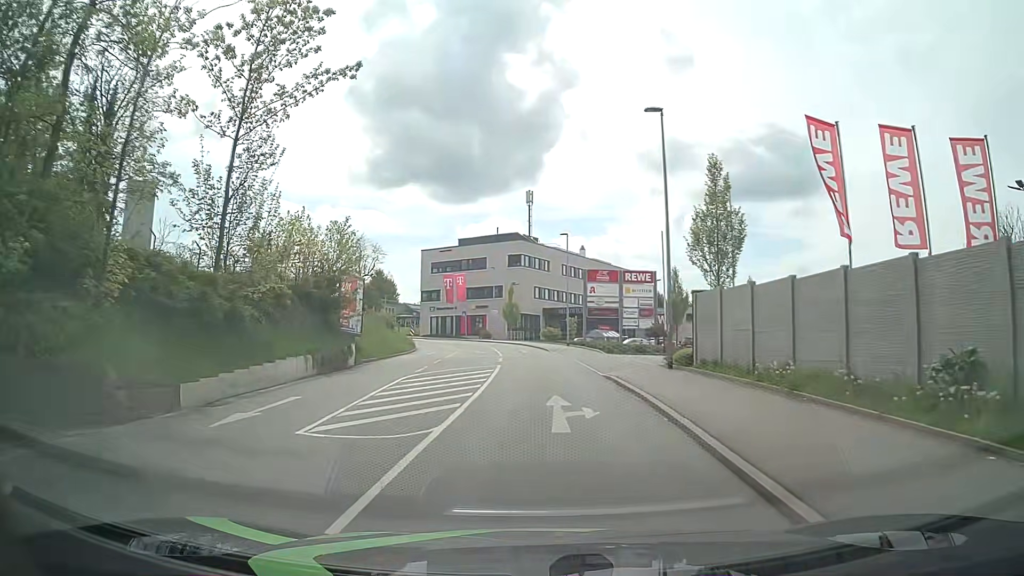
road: tertiary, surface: asphalt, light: Day
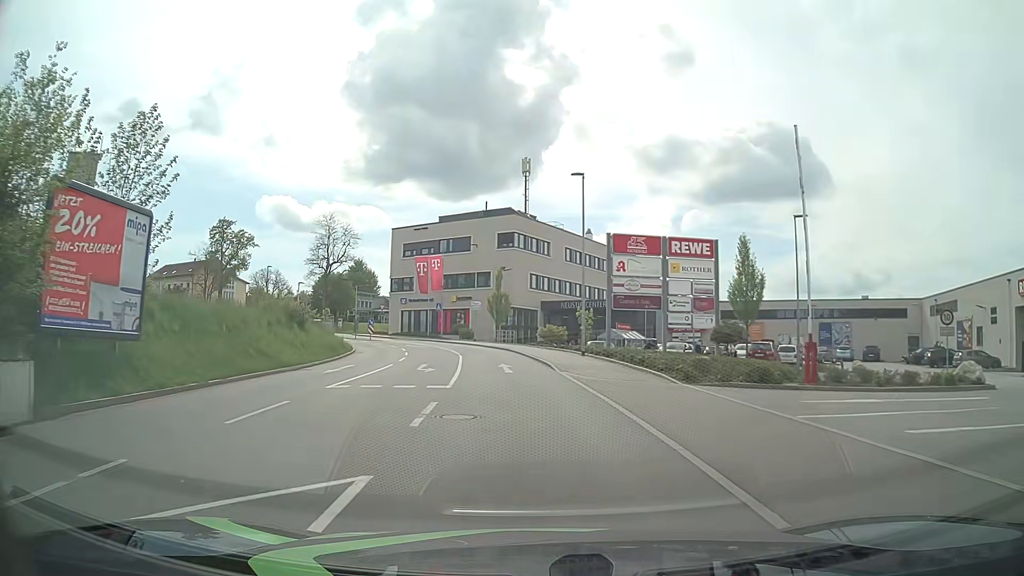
(+0.2, +19.2) m; +1°
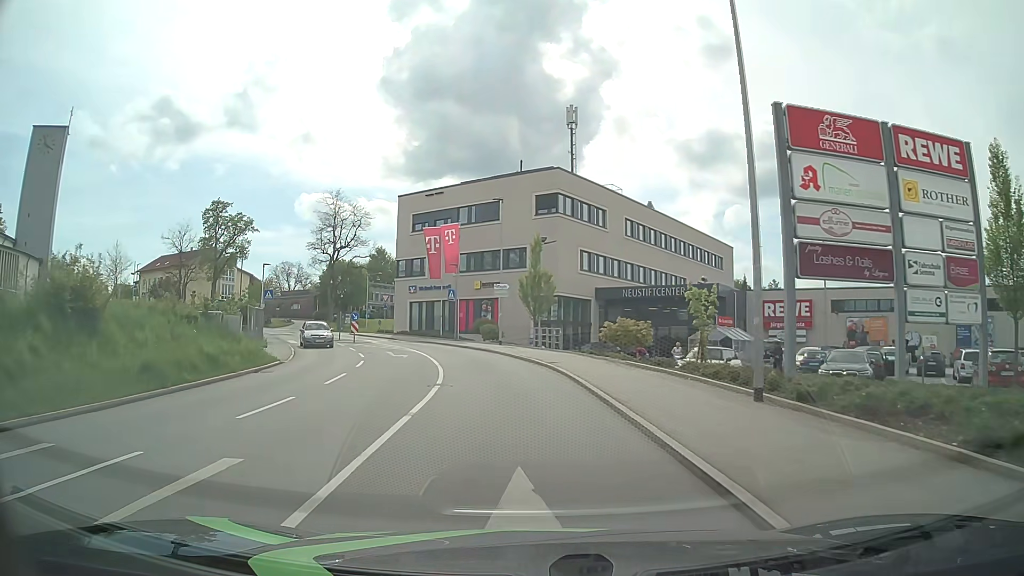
(-0.7, +19.2) m; -5°
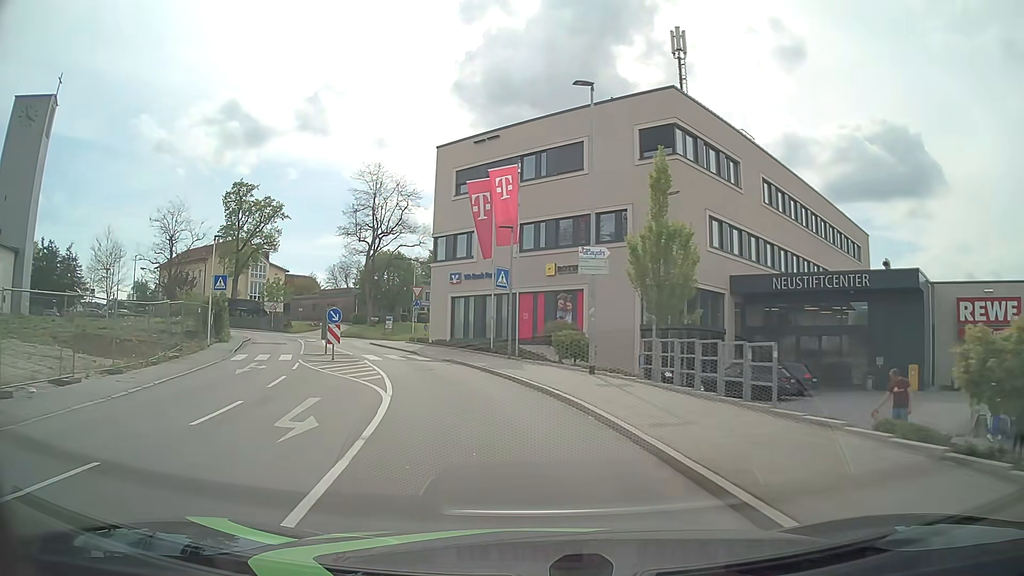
(-0.9, +19.3) m; -6°
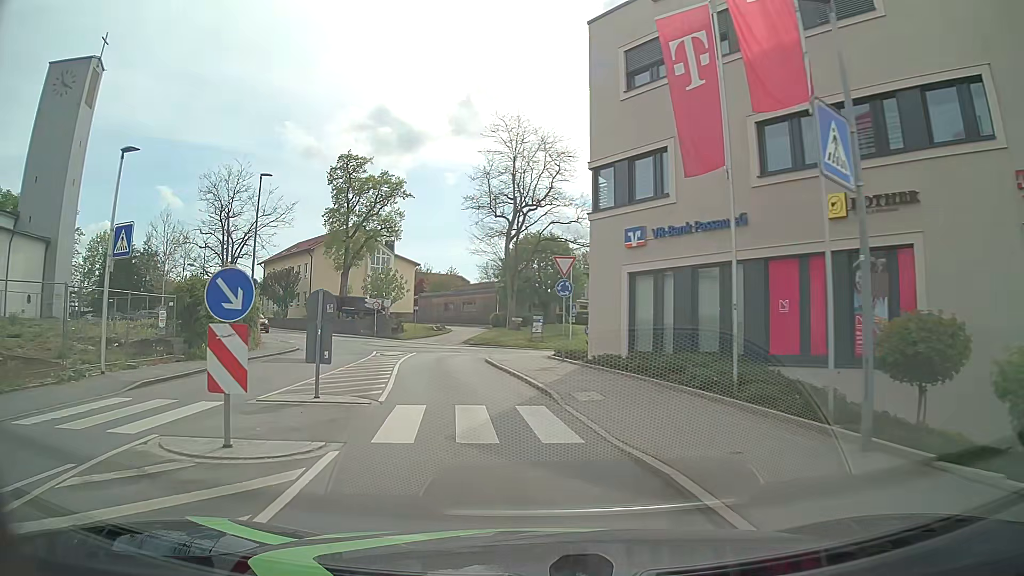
(-2.2, +19.1) m; -15°
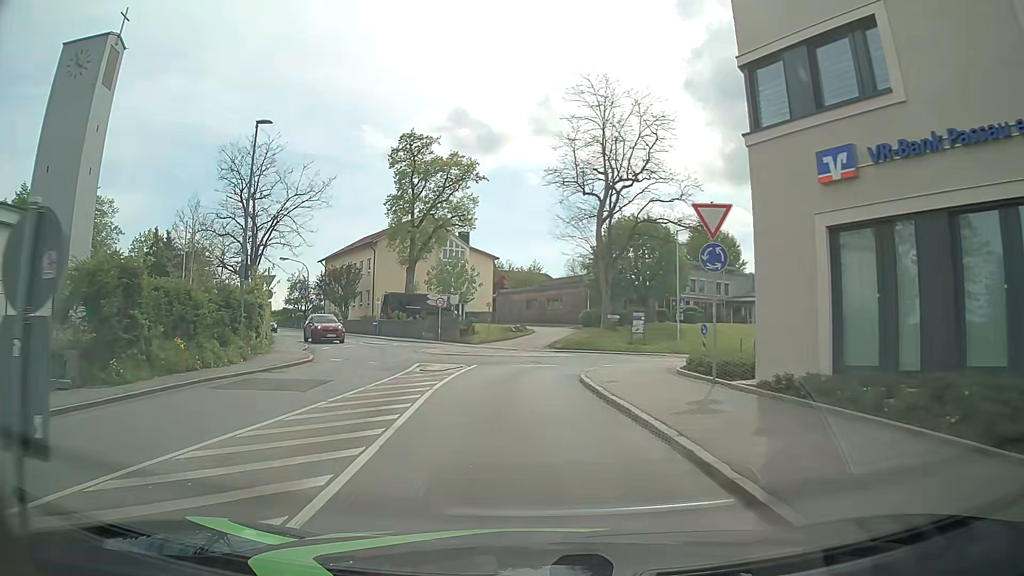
(-0.5, +9.6) m; -7°
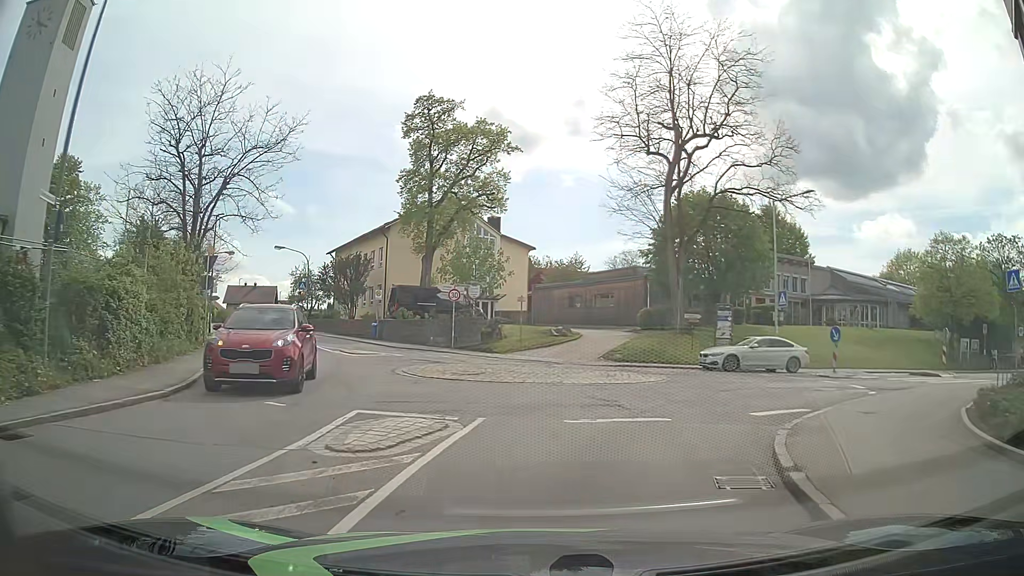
(-0.3, +11.4) m; -1°
